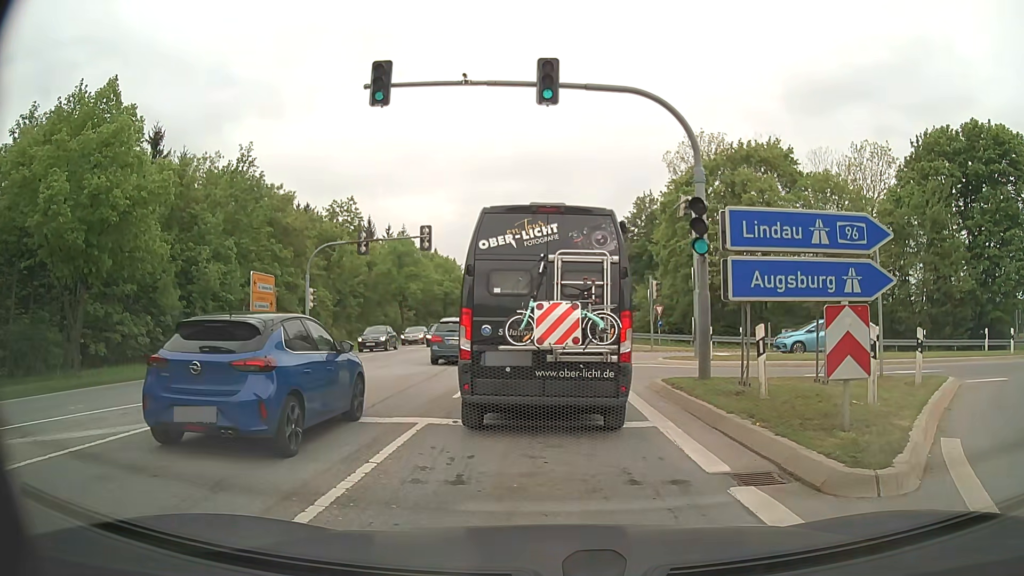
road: secondary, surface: asphalt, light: Day
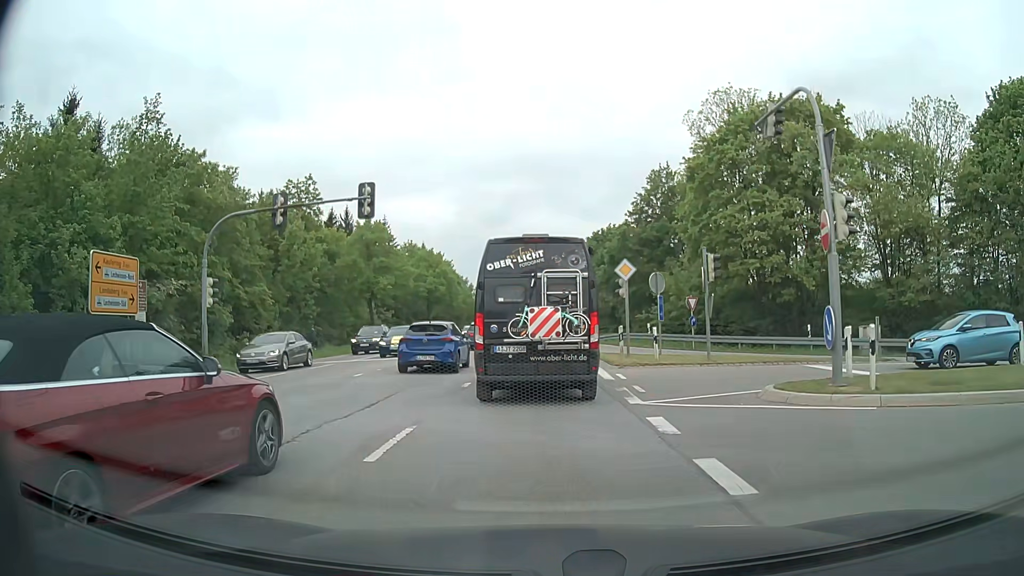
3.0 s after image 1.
(+0.3, +12.3) m; +1°
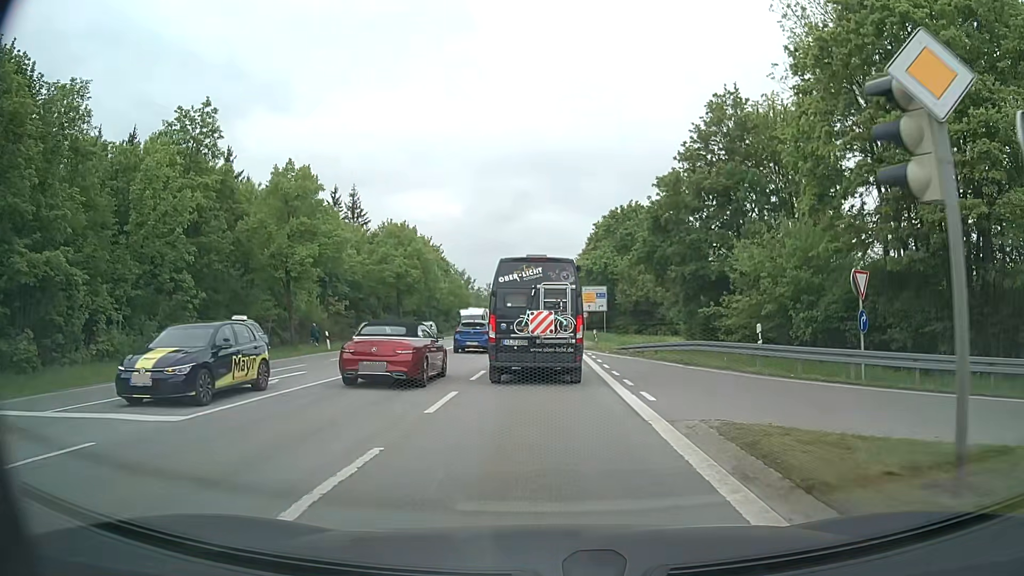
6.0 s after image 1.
(0.0, +20.7) m; 0°
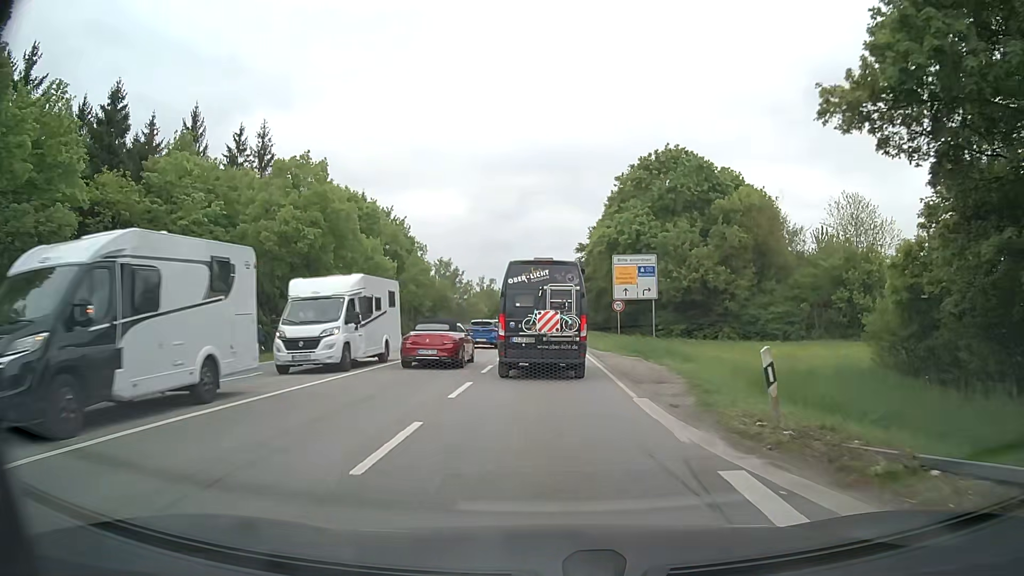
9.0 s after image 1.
(0.0, +28.5) m; +1°
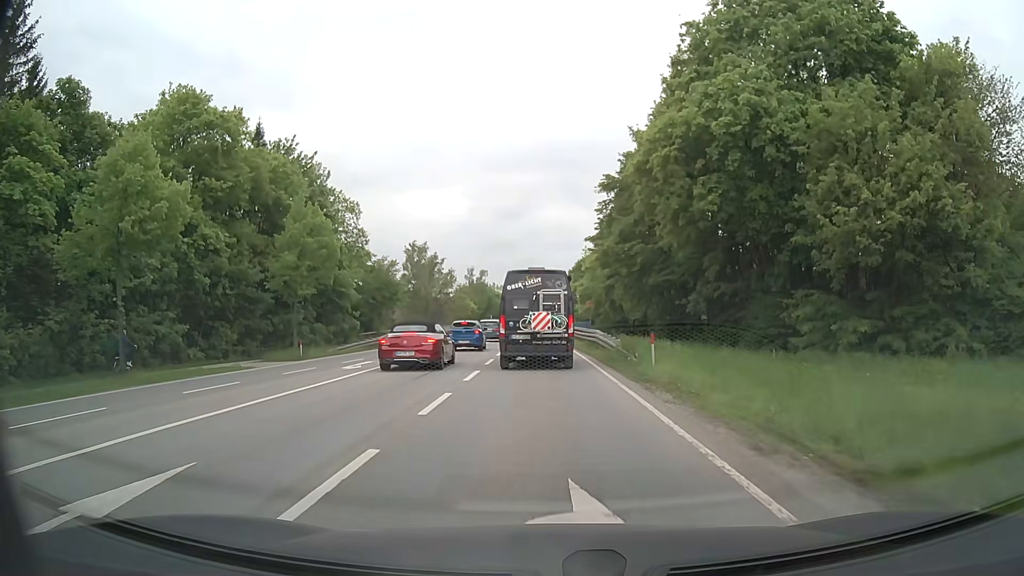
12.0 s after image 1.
(-0.3, +32.4) m; 0°
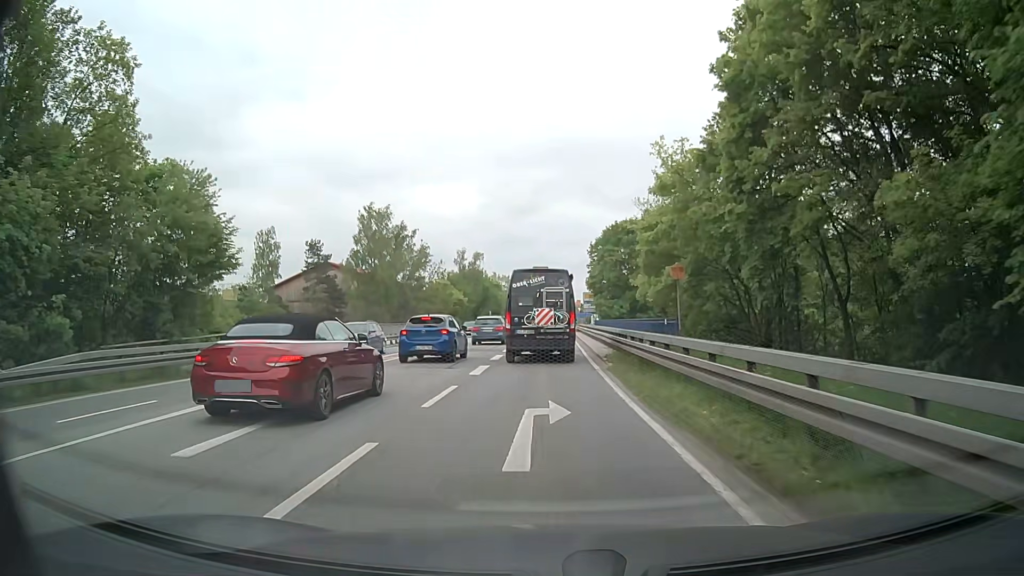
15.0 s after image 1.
(-0.5, +35.6) m; -1°
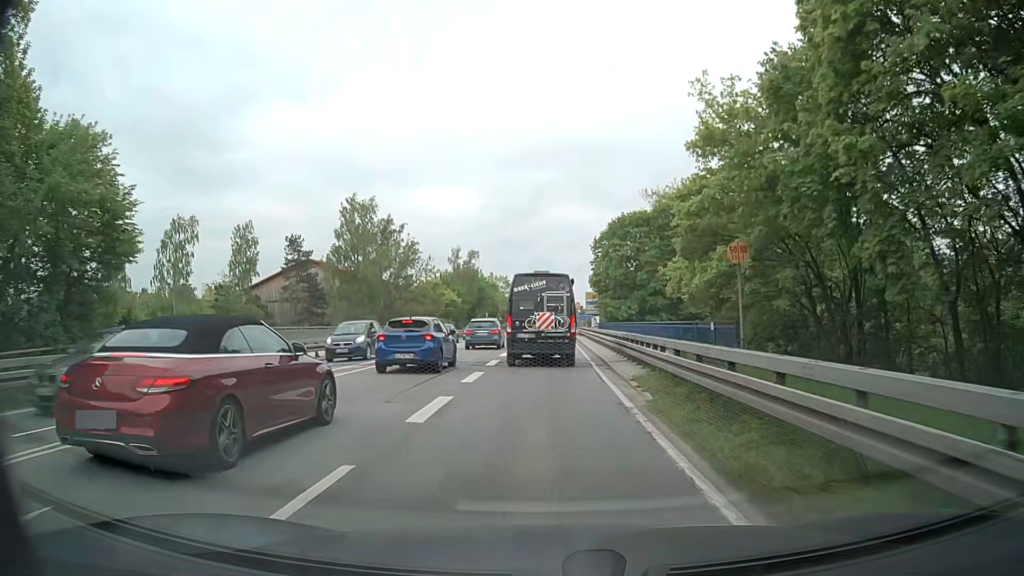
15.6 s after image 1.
(0.0, +7.2) m; 0°
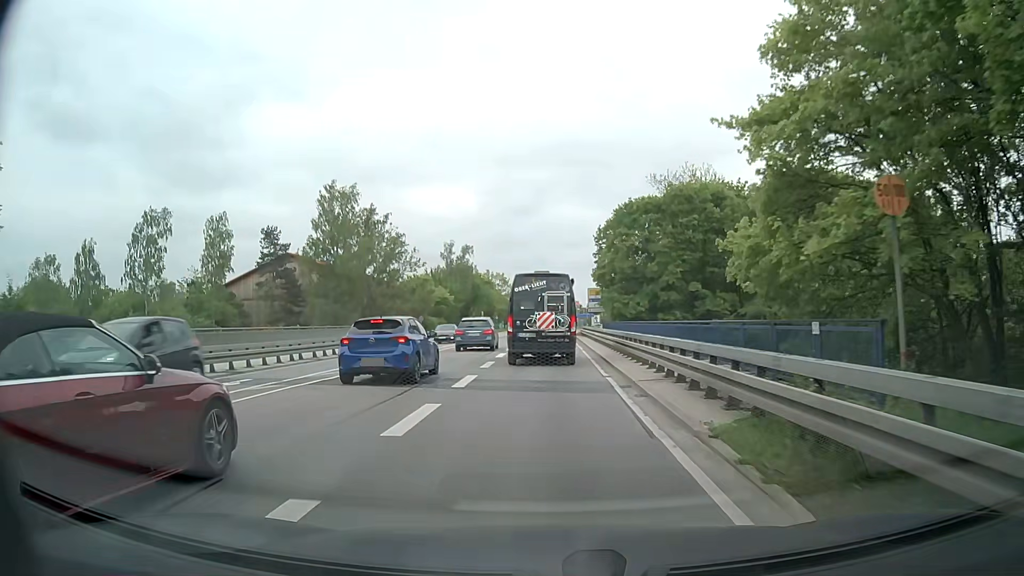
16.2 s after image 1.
(0.0, +7.1) m; -1°
(0, +10) (0, +20) (0, +30) (+1, +40) (+1, +50) (+1, +60) (+2, +70) (+3, +80) (+4, +90) (+4, +100) m
